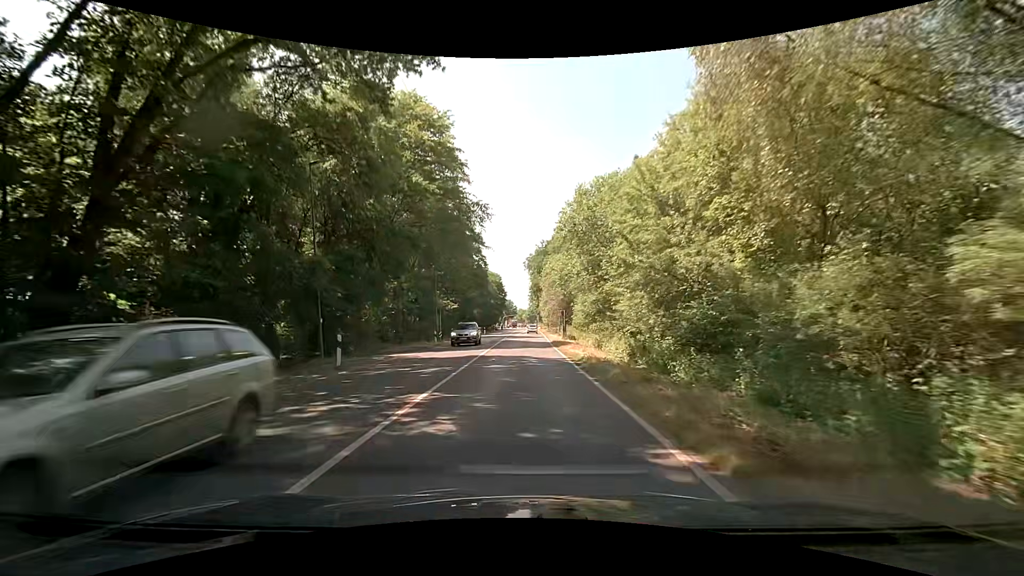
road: secondary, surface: asphalt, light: Day
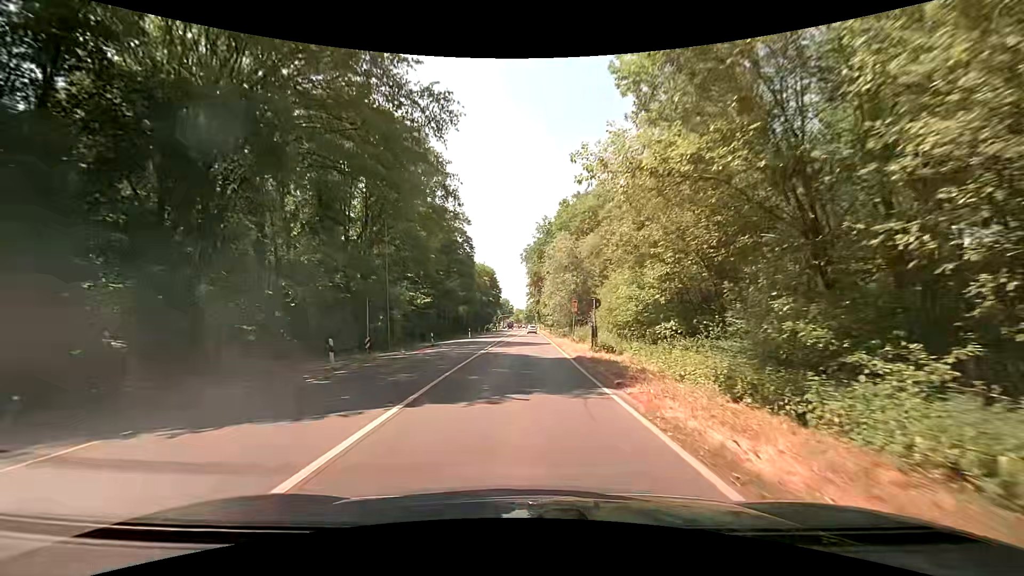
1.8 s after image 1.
(0.0, +20.0) m; 0°
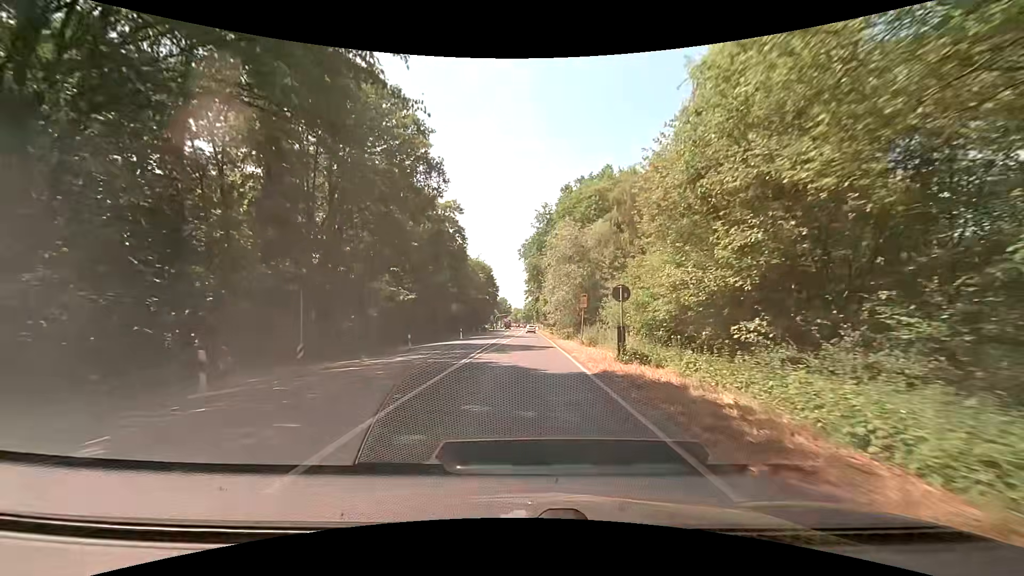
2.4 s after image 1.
(0.0, +7.0) m; 0°
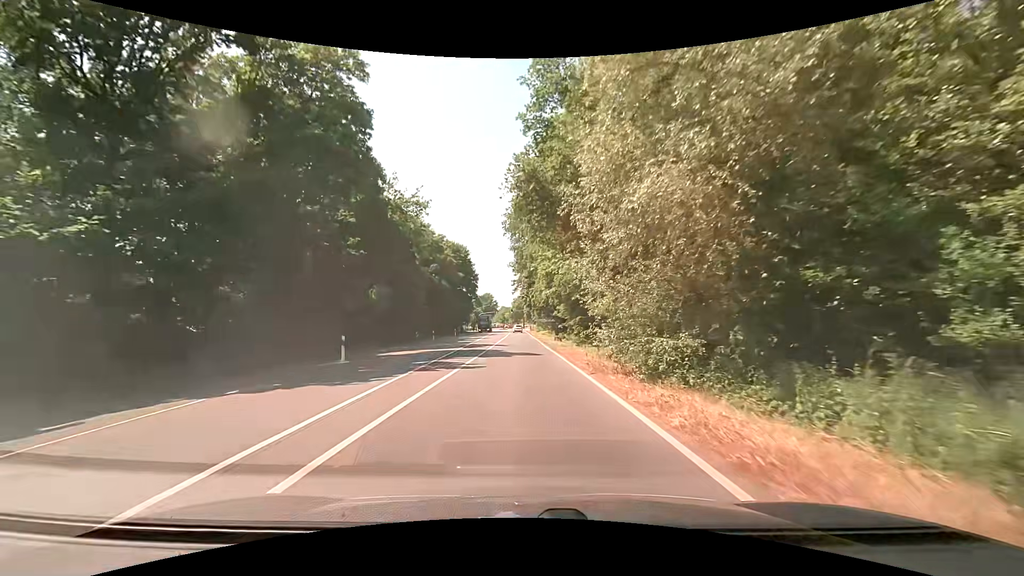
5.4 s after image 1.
(+0.5, +35.8) m; +2°
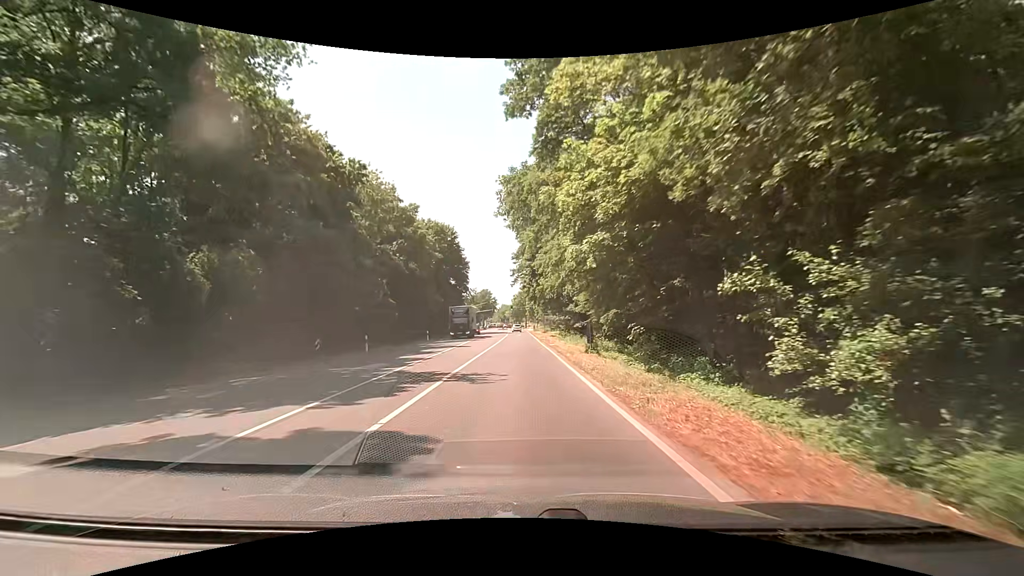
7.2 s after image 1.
(-0.1, +21.8) m; 0°
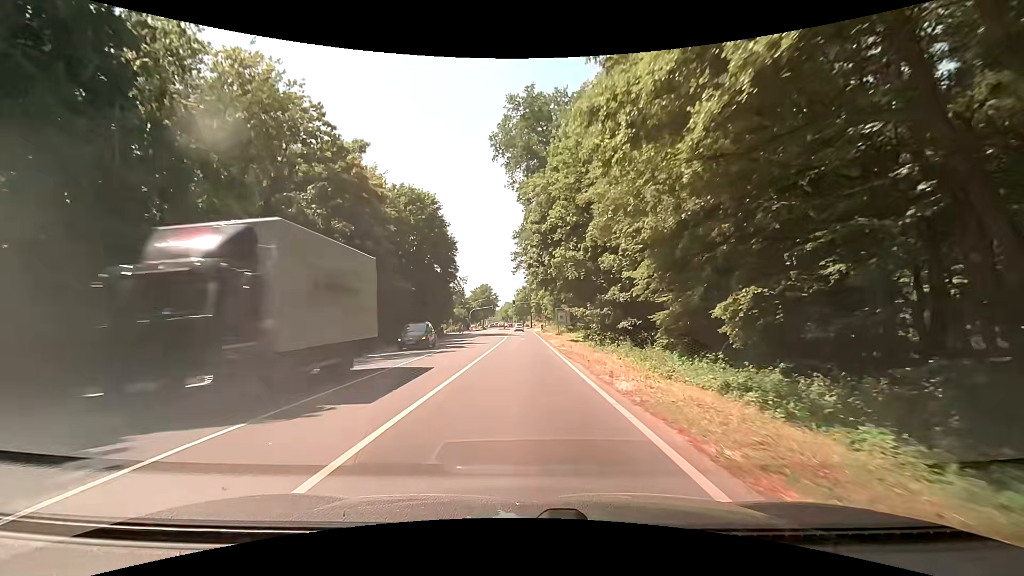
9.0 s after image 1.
(-0.1, +22.0) m; -1°
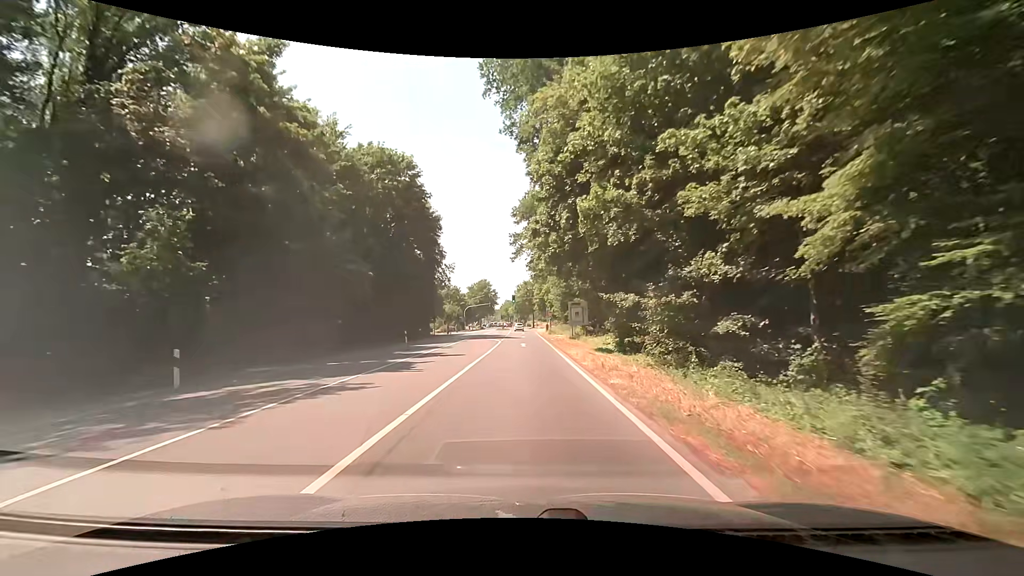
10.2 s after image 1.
(+0.2, +14.7) m; +1°
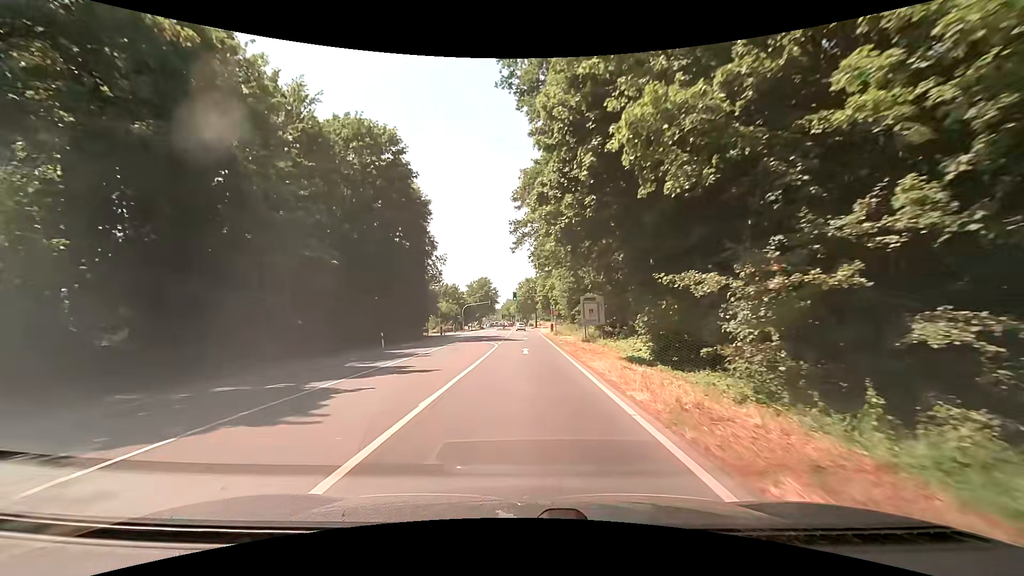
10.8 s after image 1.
(0.0, +7.4) m; -1°
(0, +10) (0, +20) (0, +30) (0, +40) (0, +50) (0, +60) (0, +70) (0, +80) (0, +90) (0, +100) m
